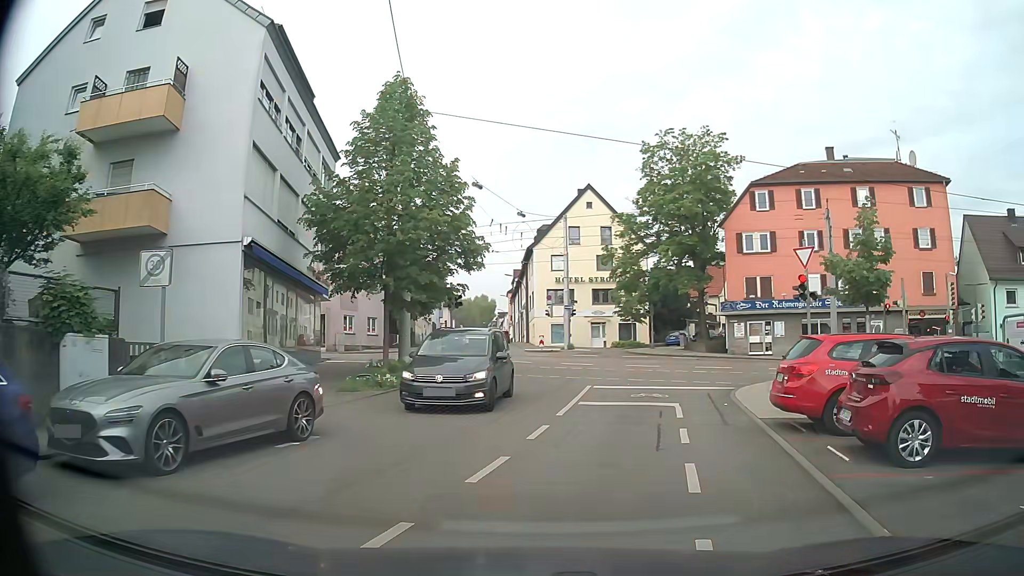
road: residential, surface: asphalt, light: Day
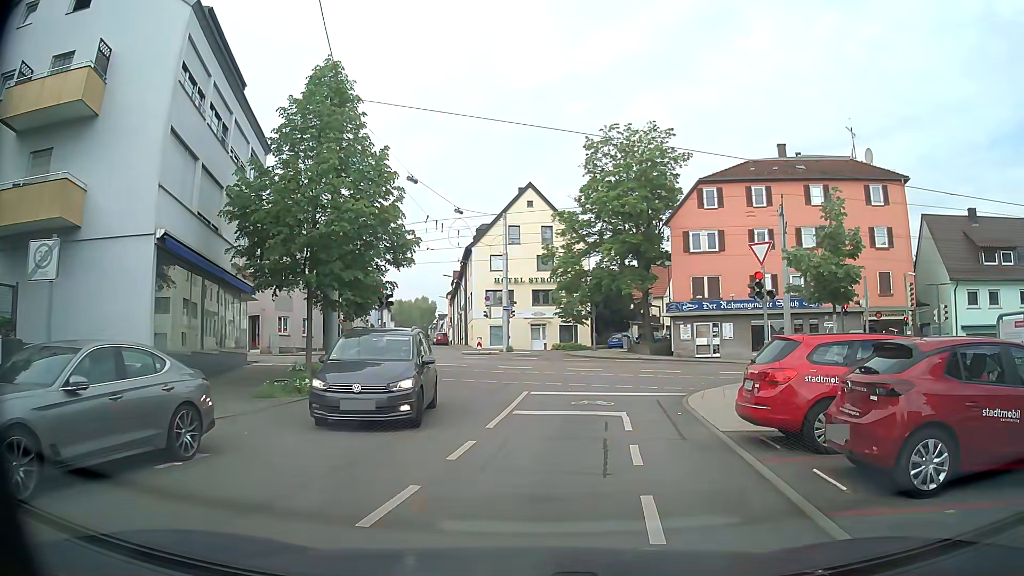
(+0.1, +1.6) m; +6°
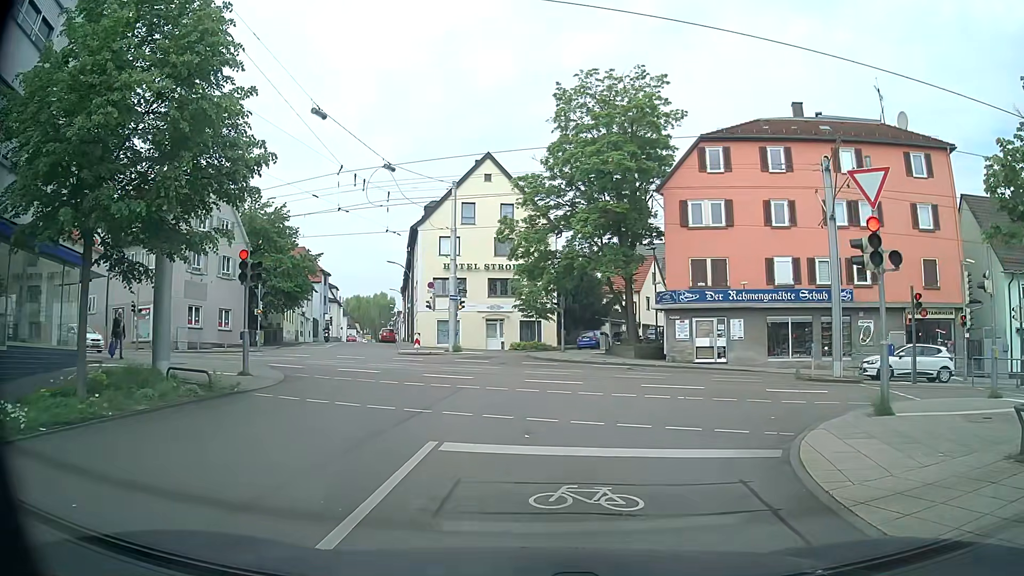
(+0.5, +9.2) m; +2°
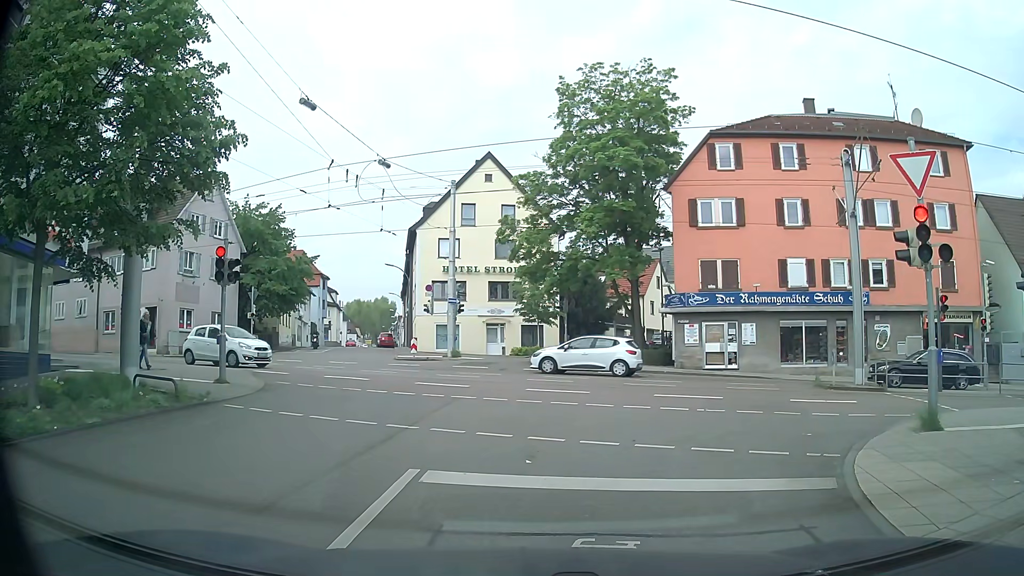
(+0.1, +1.4) m; +2°
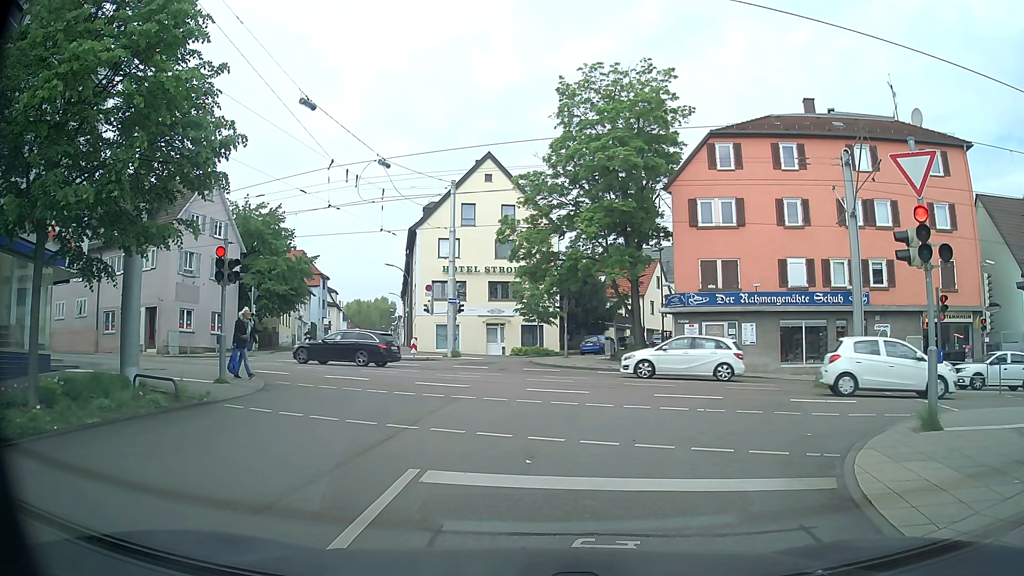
(0.0, 0.0) m; 0°
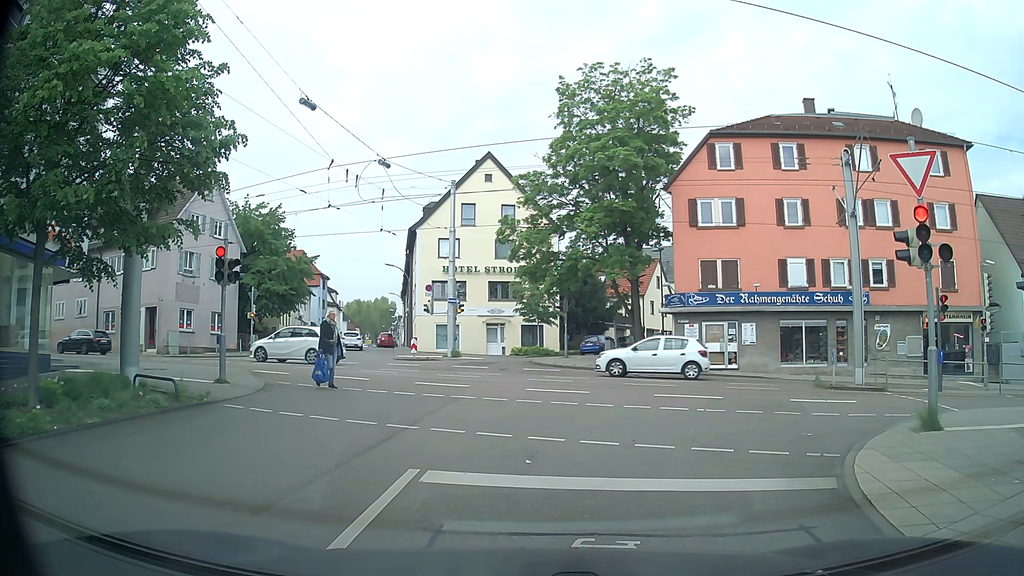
(0.0, 0.0) m; 0°
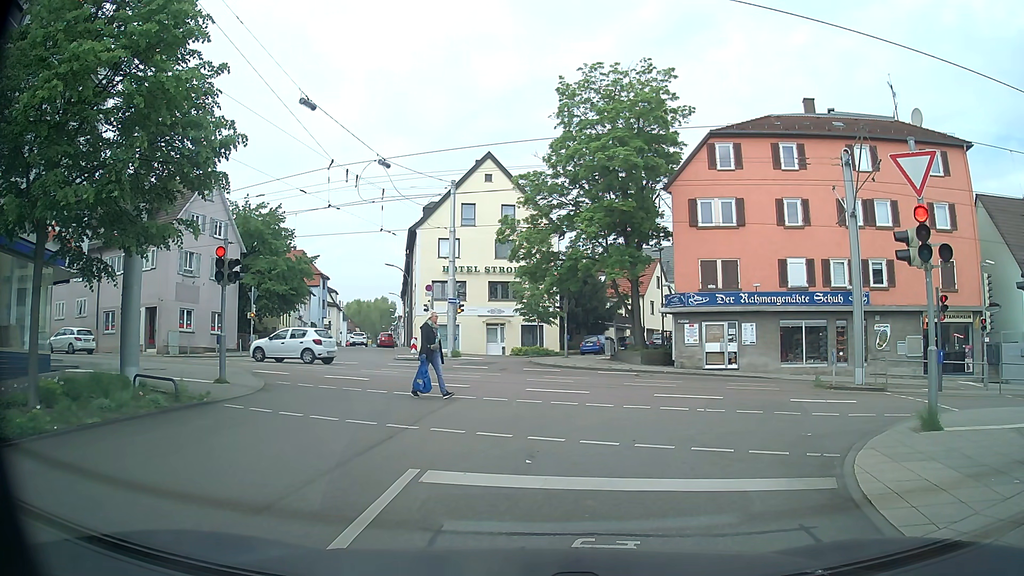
(0.0, 0.0) m; 0°
